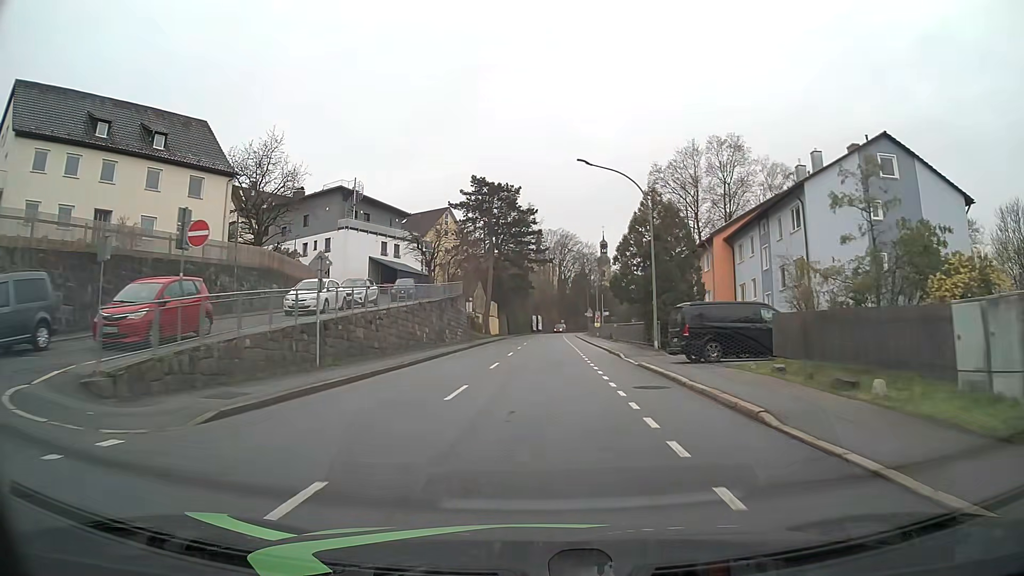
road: tertiary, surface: asphalt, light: Day
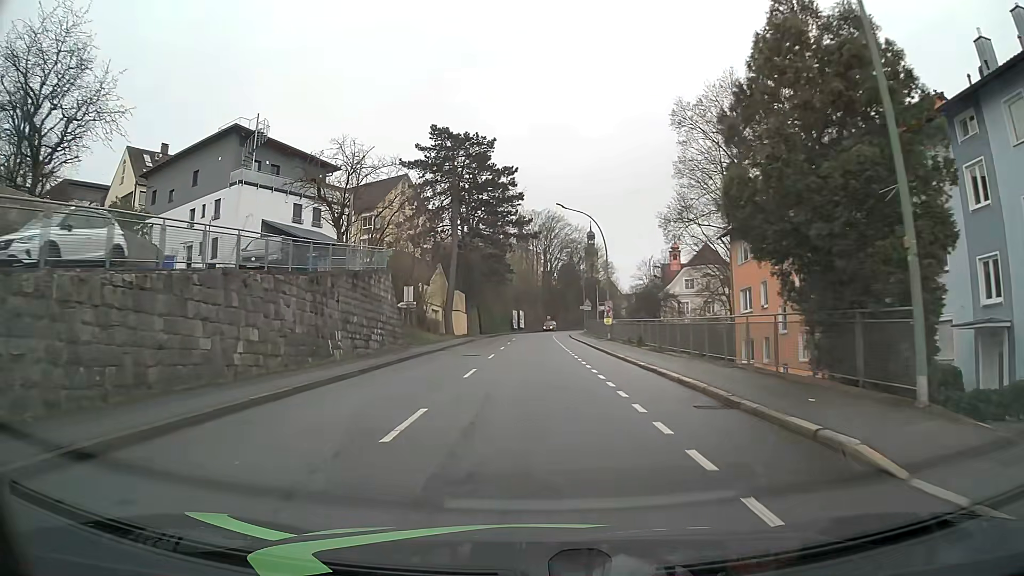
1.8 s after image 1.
(+0.2, +22.9) m; +2°
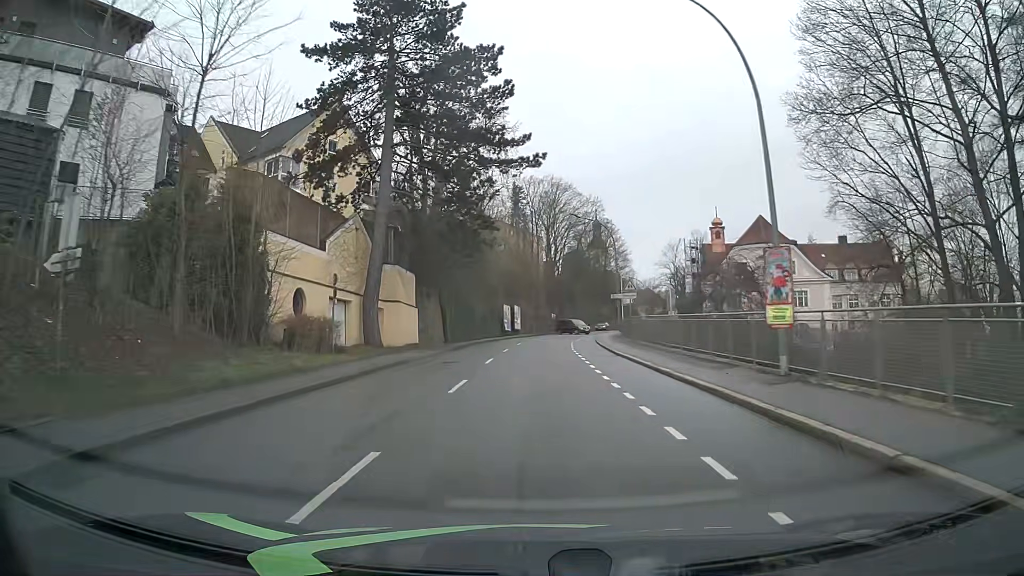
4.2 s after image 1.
(-0.4, +30.6) m; -1°
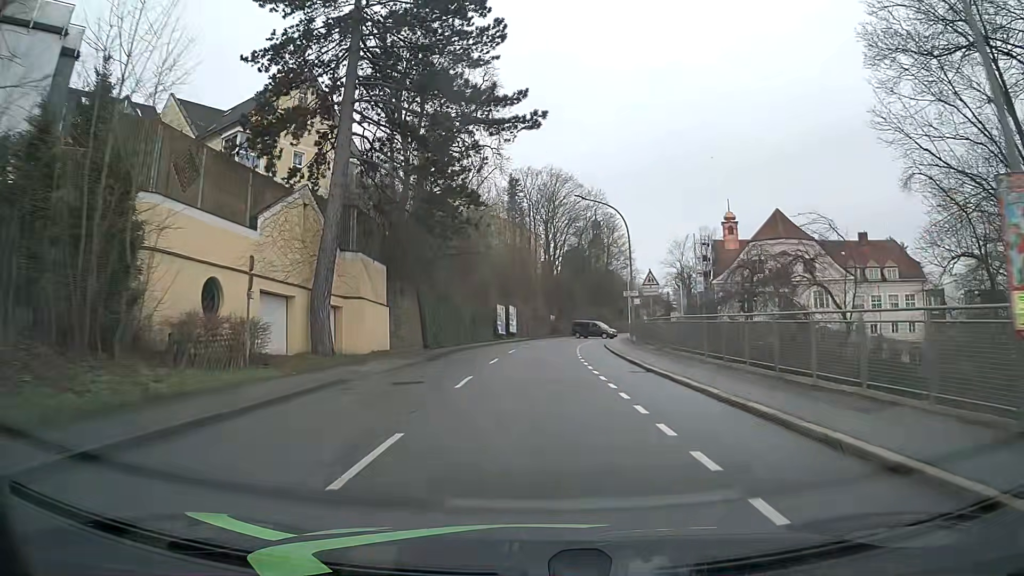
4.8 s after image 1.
(0.0, +7.7) m; 0°
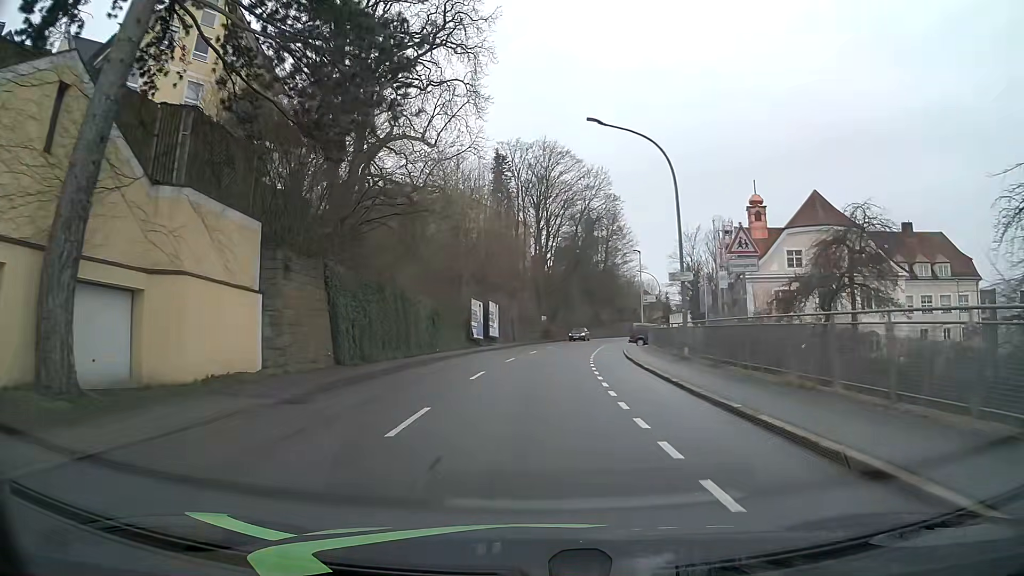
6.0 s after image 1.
(0.0, +15.3) m; +1°
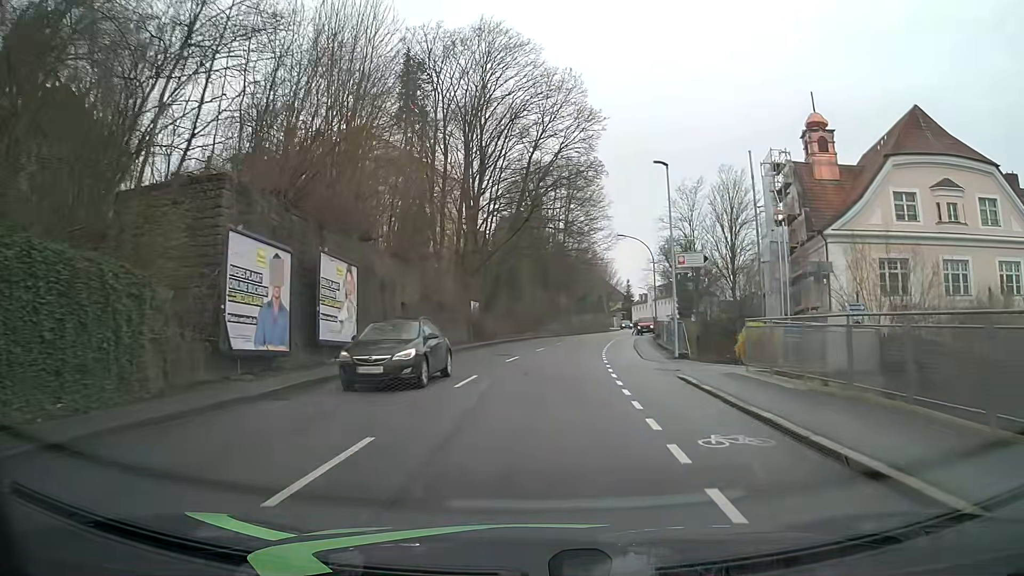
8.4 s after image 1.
(+1.2, +30.6) m; +5°
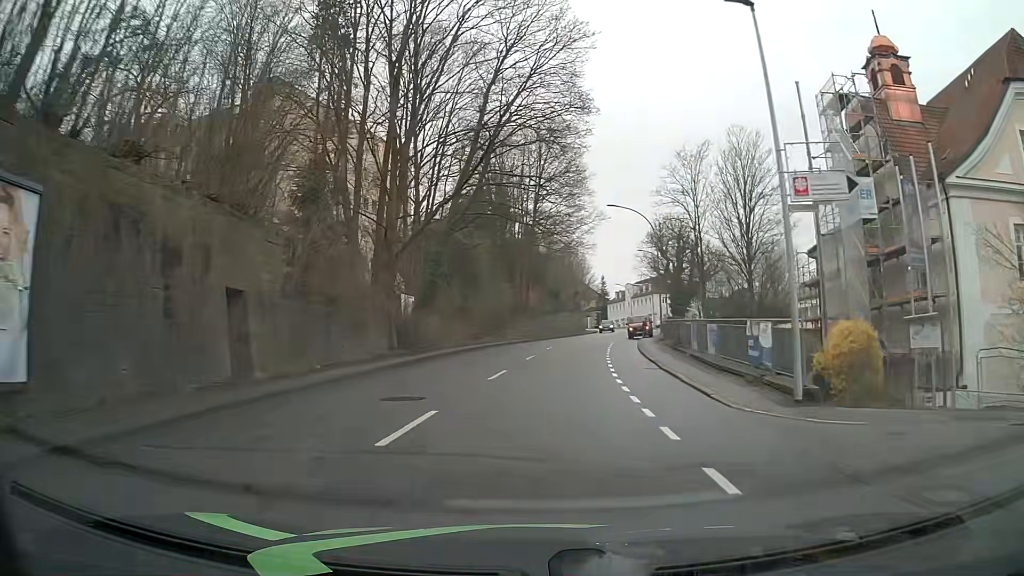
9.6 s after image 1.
(+0.4, +15.3) m; +3°
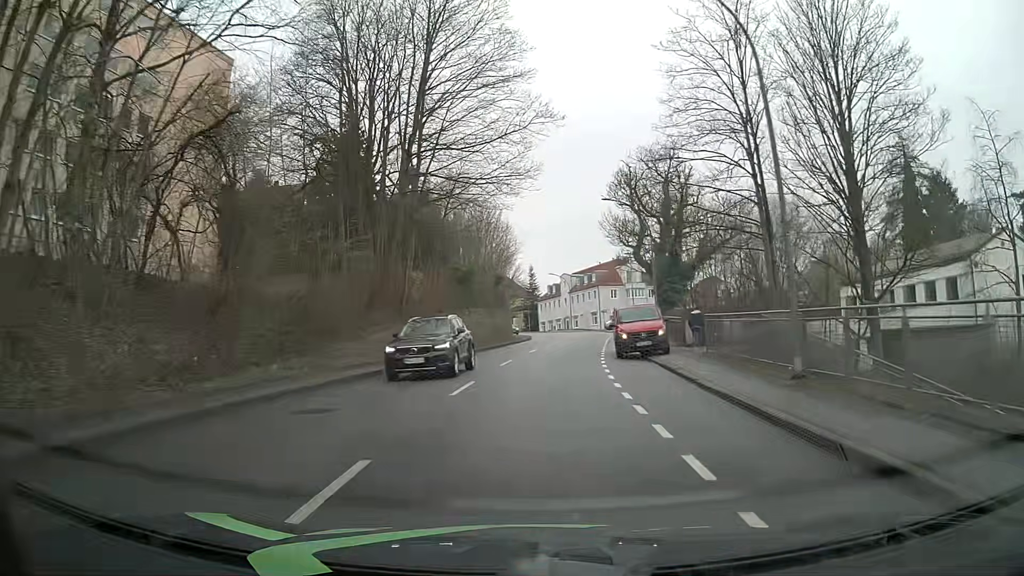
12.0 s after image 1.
(+1.7, +30.6) m; +6°
(0, +10) (0, +20) (+1, +30) (+2, +40) (+4, +50) (+5, +60) (+6, +70) (+6, +80) (+5, +90) (+2, +99) m
